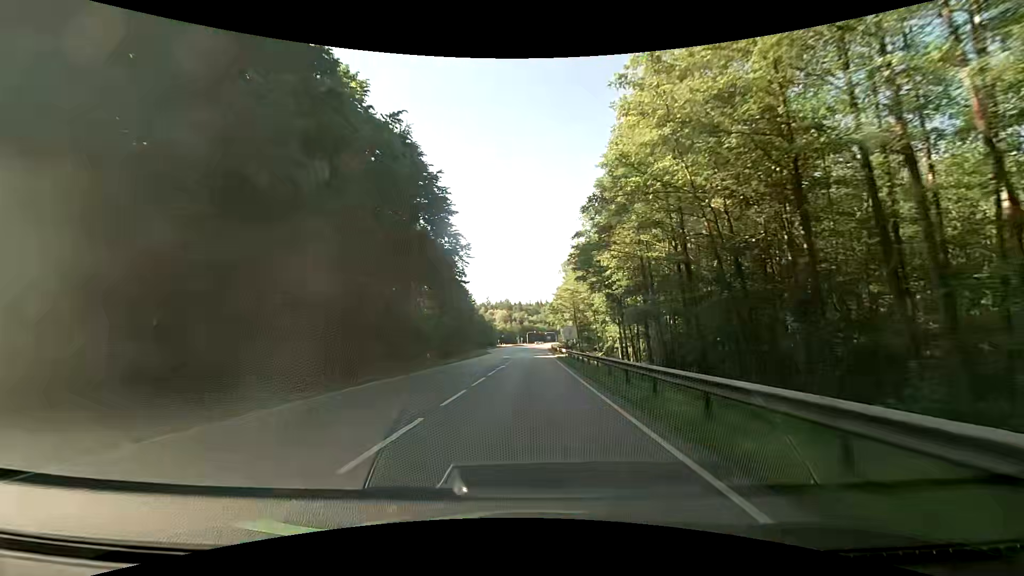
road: secondary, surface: asphalt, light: Day
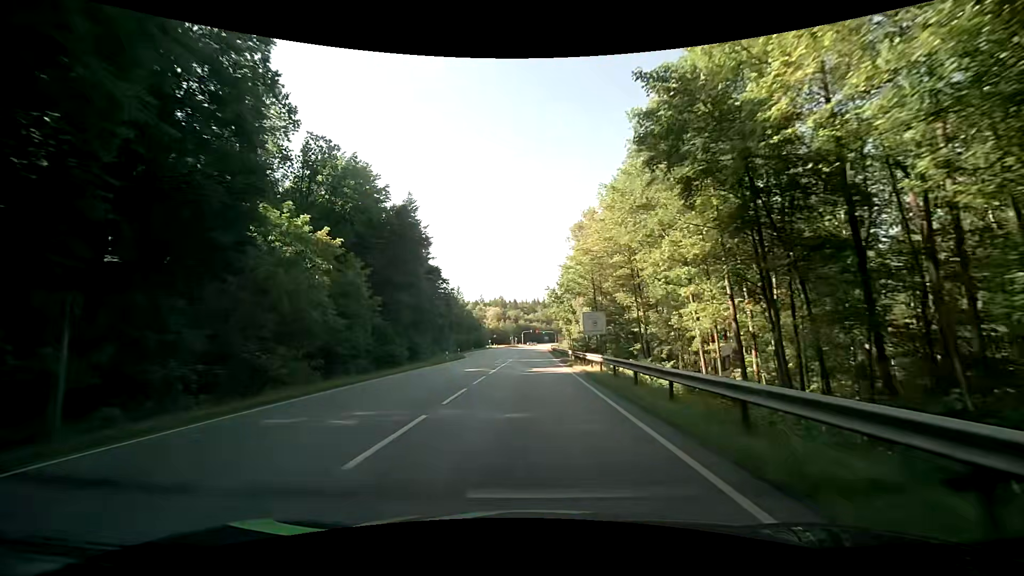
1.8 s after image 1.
(-0.1, +29.7) m; 0°
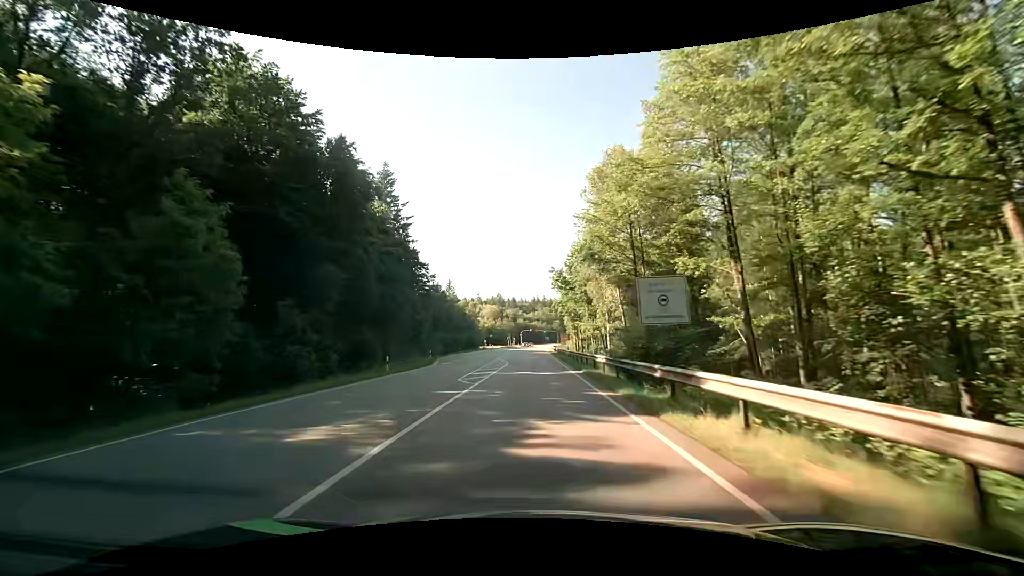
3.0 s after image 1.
(0.0, +20.1) m; 0°
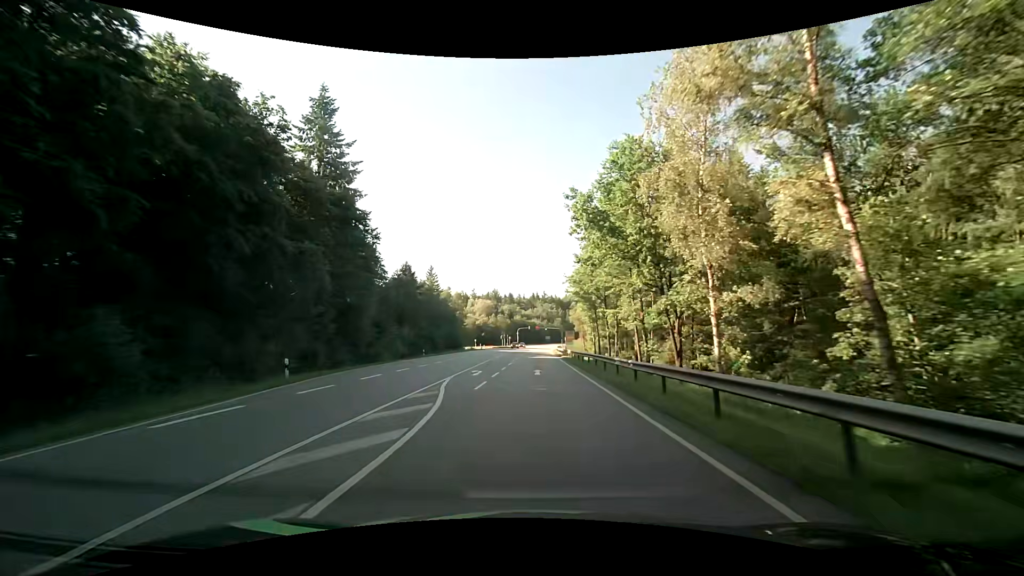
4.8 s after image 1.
(0.0, +30.4) m; 0°
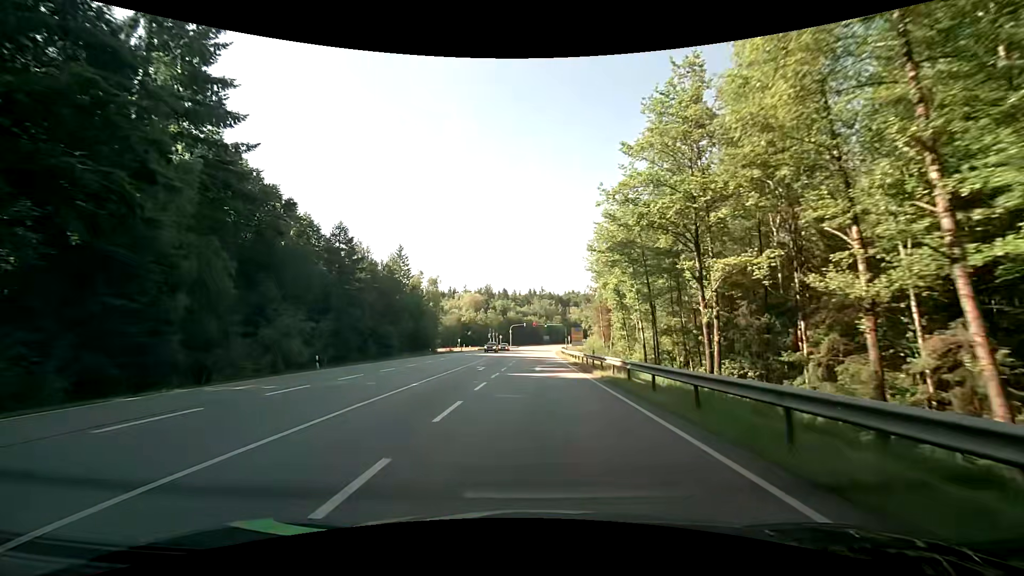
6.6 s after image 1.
(0.0, +30.7) m; 0°
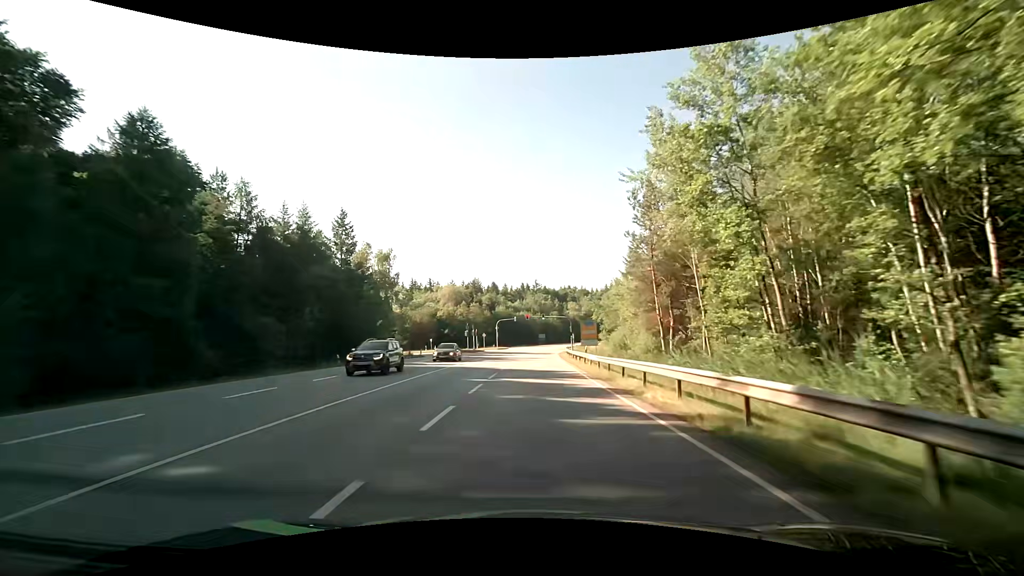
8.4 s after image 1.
(+0.3, +30.8) m; +1°
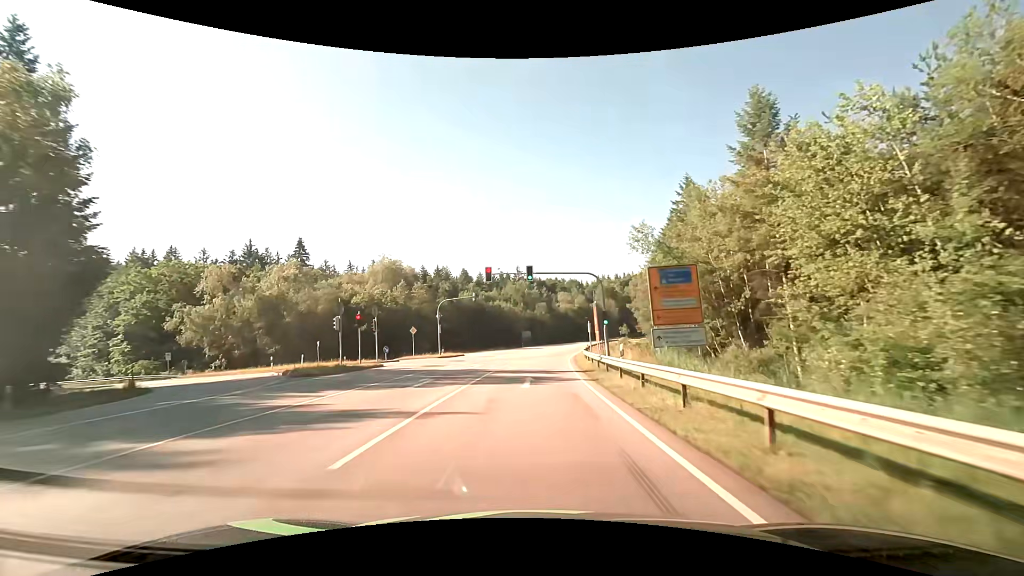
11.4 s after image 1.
(+0.7, +50.3) m; +2°
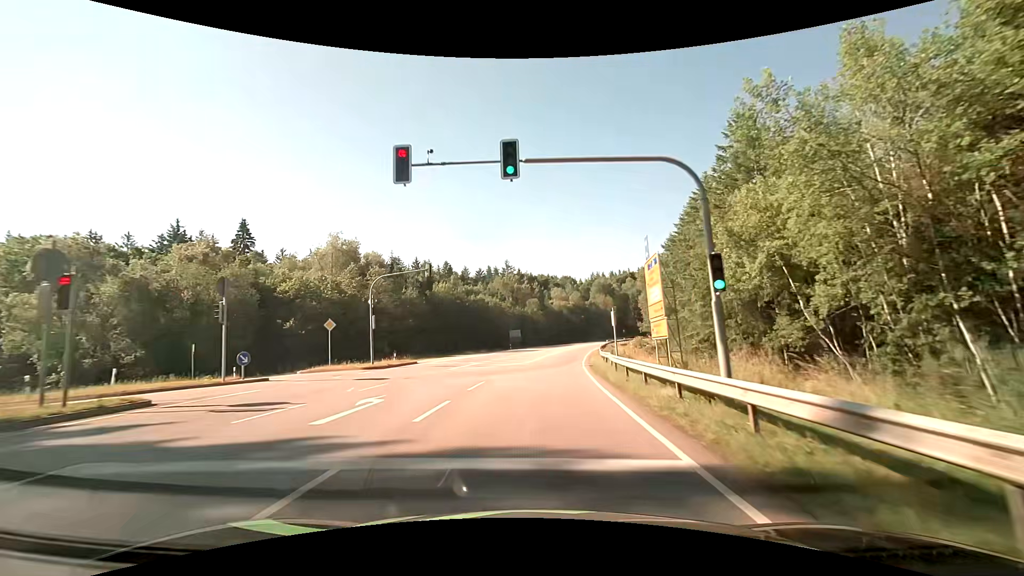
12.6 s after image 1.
(+0.1, +19.5) m; +1°
(0, +10) (0, +20) (+1, +30) (+2, +40) (+3, +50) (+5, +60) (+6, +70) (+8, +79) (+10, +89) (+12, +99) m
